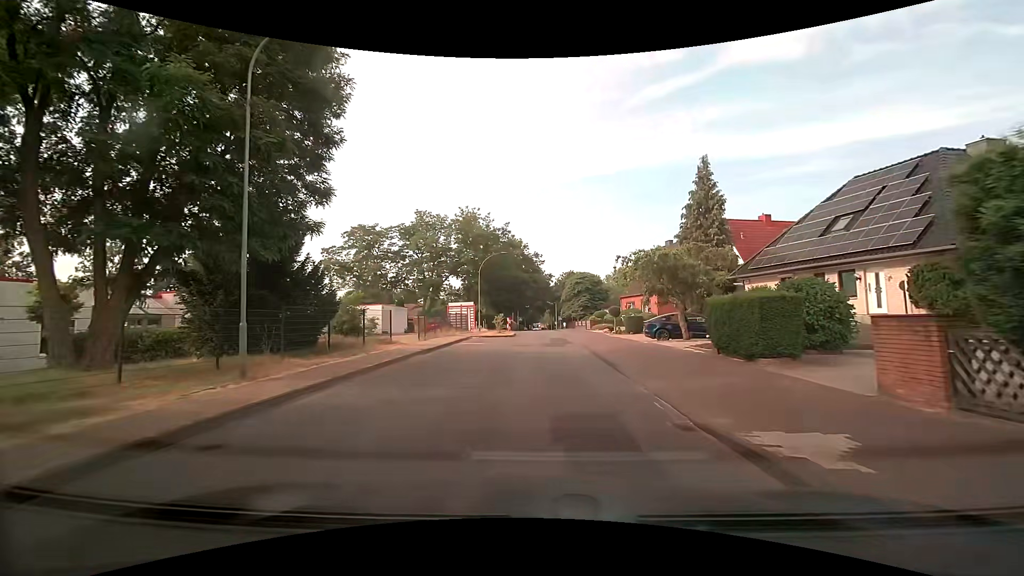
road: residential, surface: asphalt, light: Day
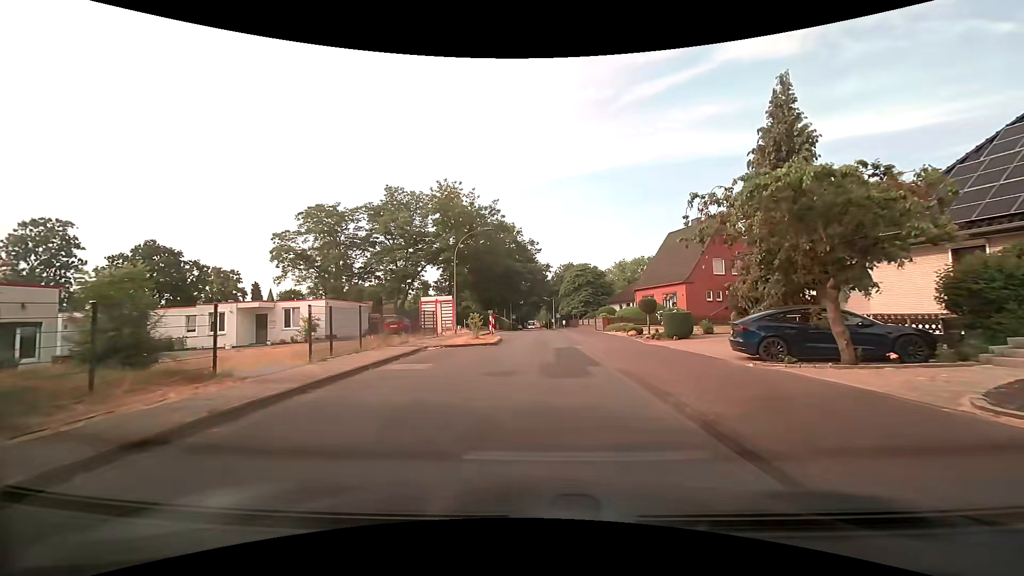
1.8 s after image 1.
(+0.2, +11.9) m; +1°
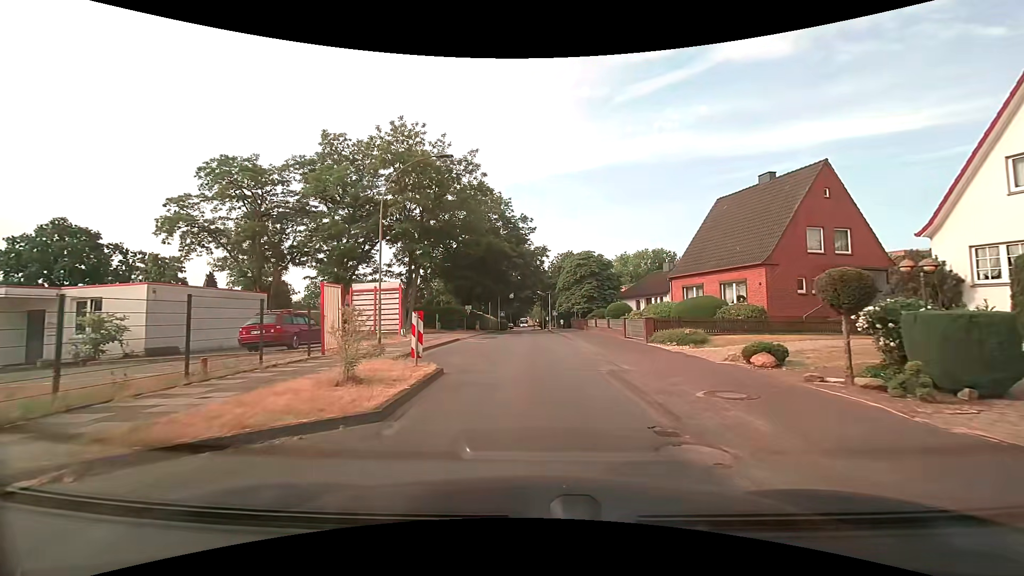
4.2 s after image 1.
(+0.1, +16.0) m; 0°
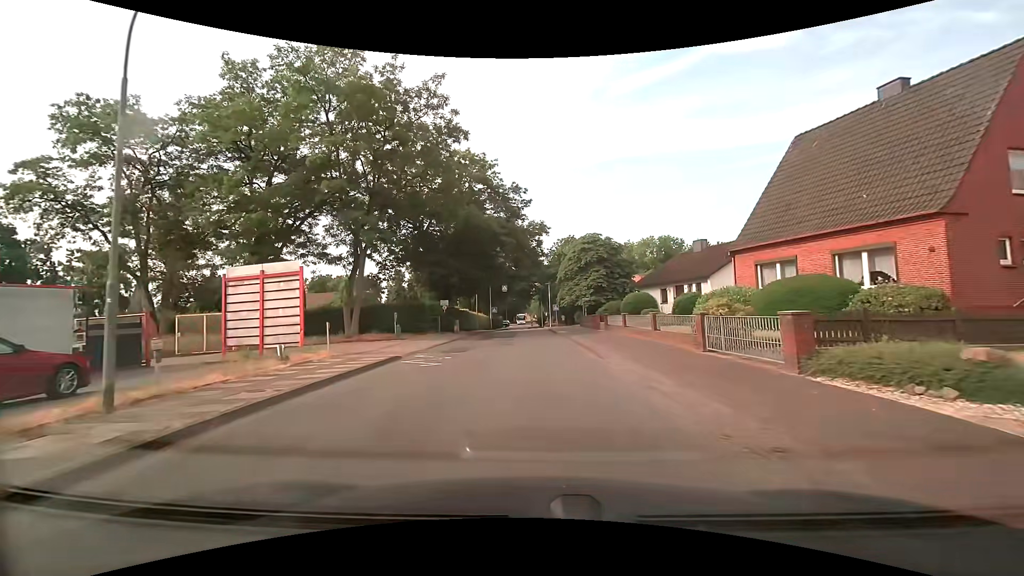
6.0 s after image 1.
(+0.2, +12.0) m; +1°
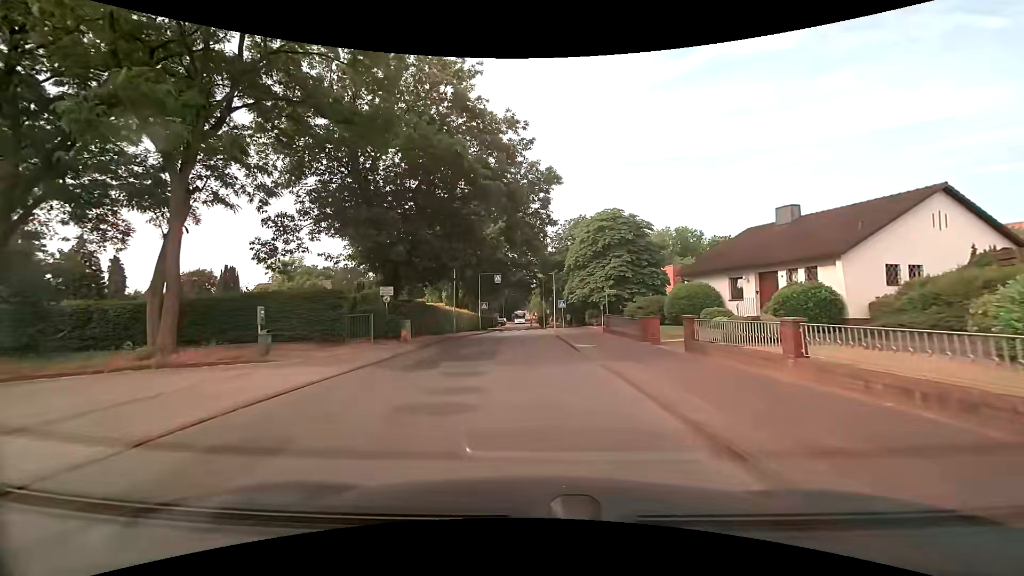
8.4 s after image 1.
(0.0, +14.9) m; 0°
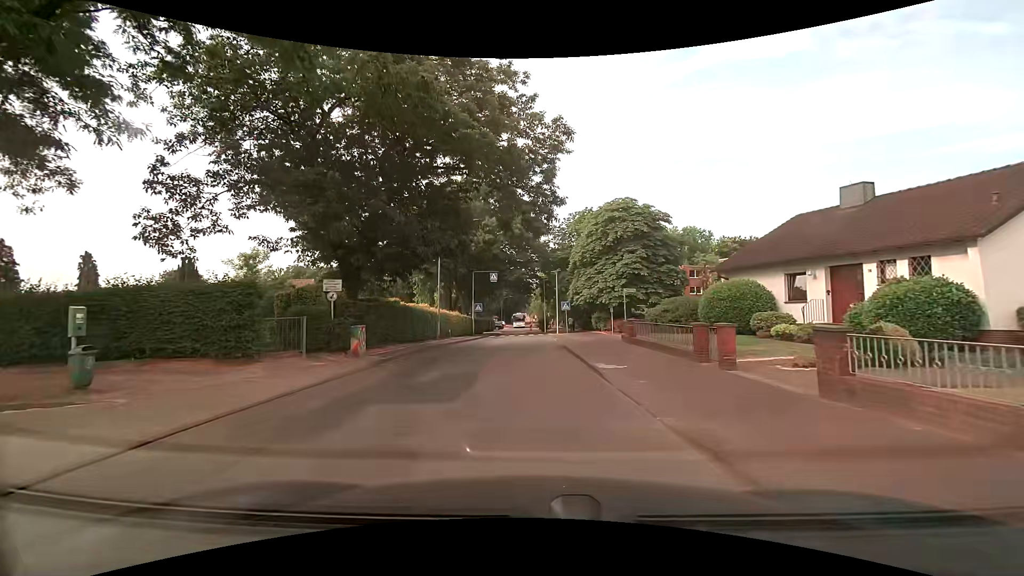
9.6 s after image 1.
(0.0, +6.1) m; 0°
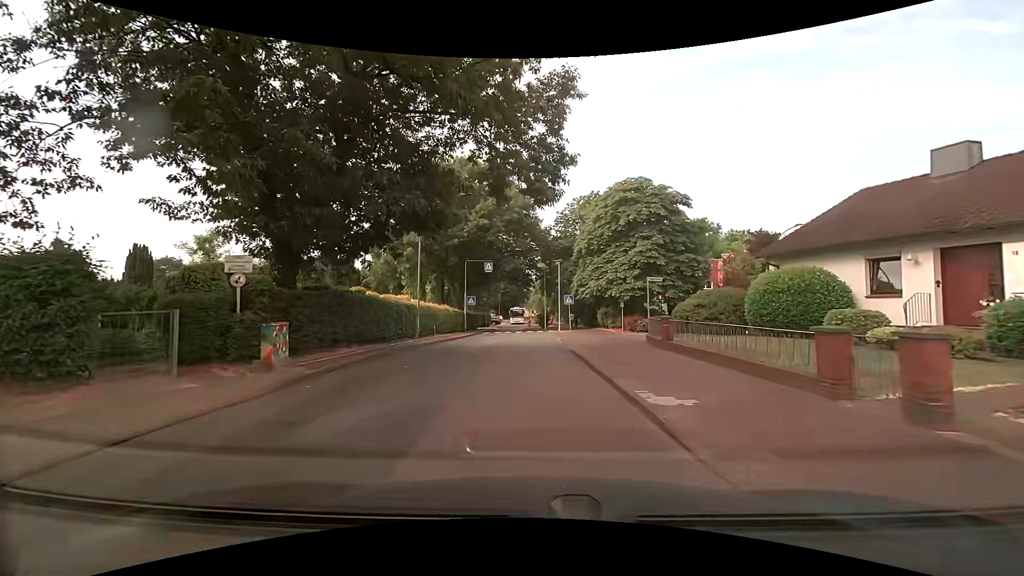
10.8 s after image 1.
(0.0, +5.2) m; 0°
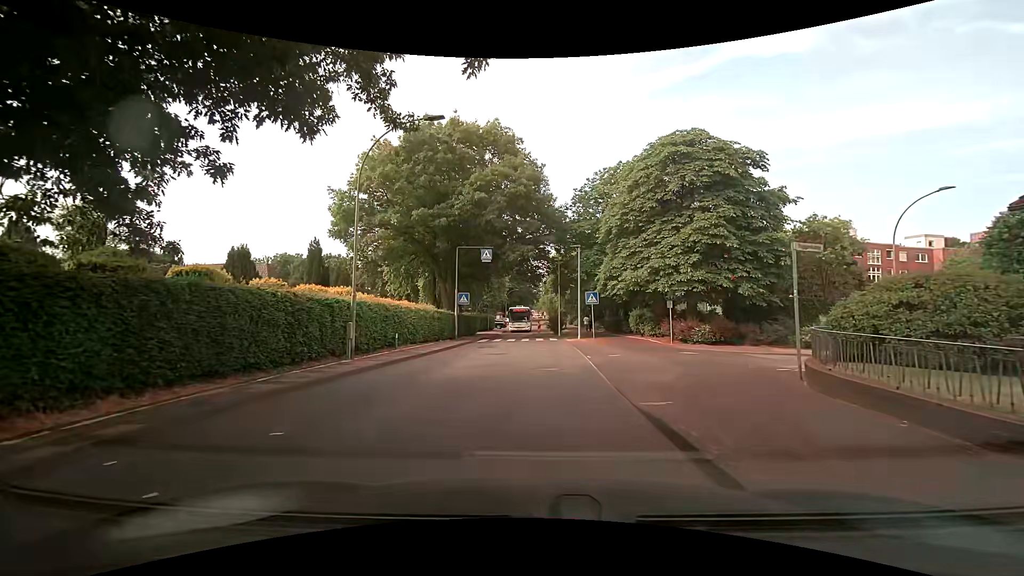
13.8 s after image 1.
(-0.1, +10.5) m; -2°
(0, +10) (0, +20) (0, +30) (-1, +40) (-2, +50) (-1, +60) (0, +70) (+1, +80) (+1, +90) (+1, +100) m
